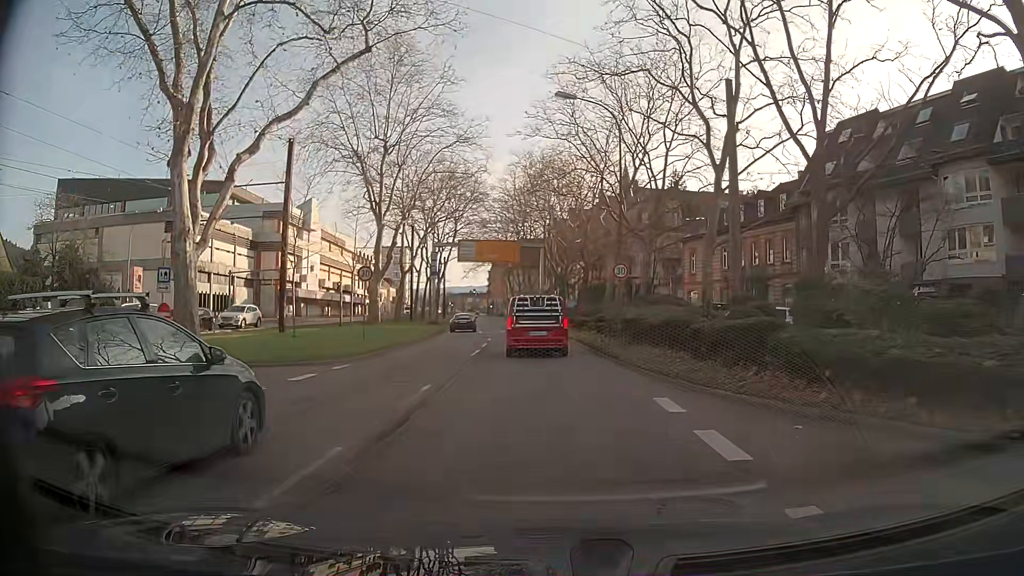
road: primary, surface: asphalt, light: Day
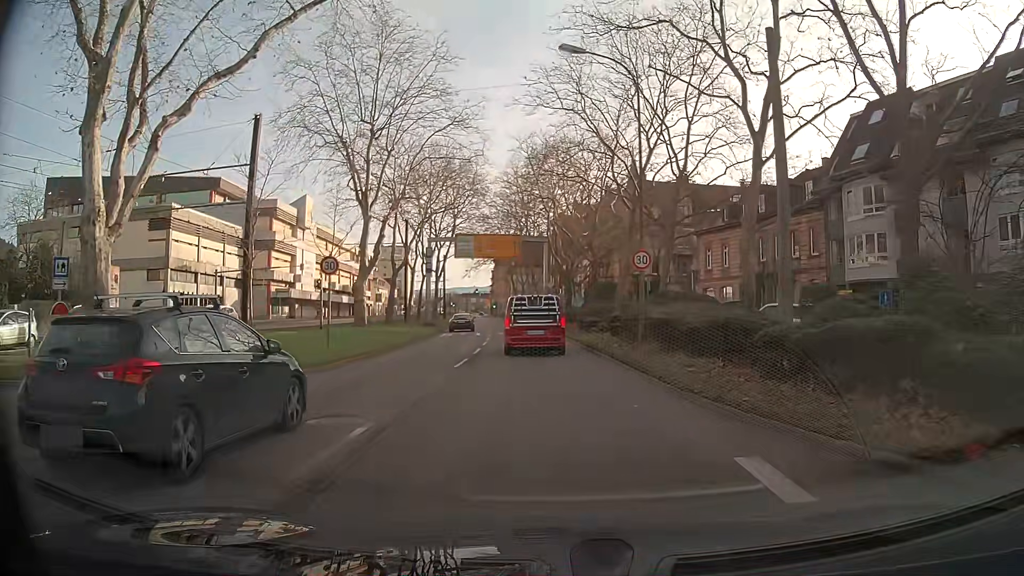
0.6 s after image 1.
(0.0, +4.6) m; -1°
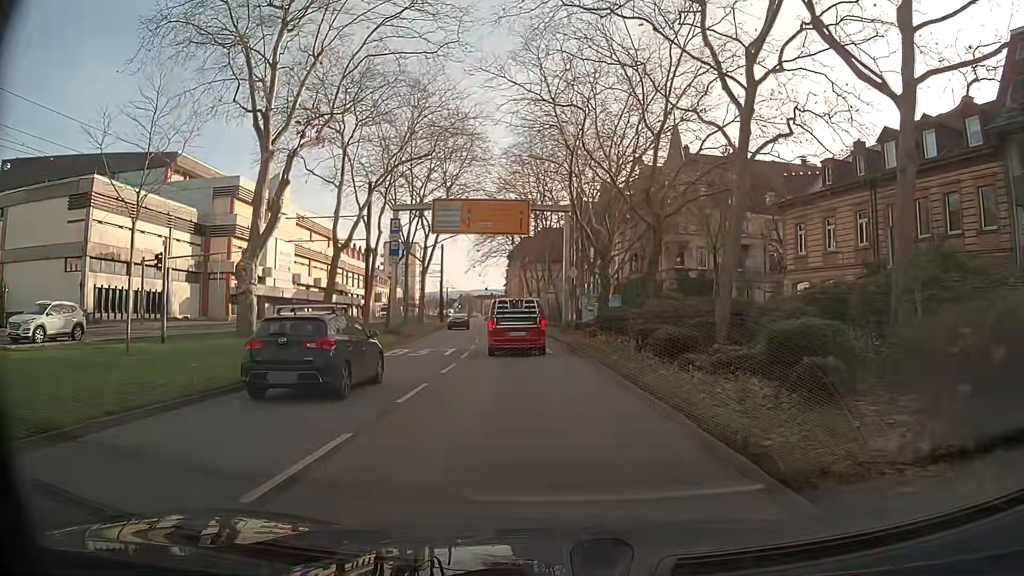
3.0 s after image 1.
(-0.3, +18.1) m; -2°
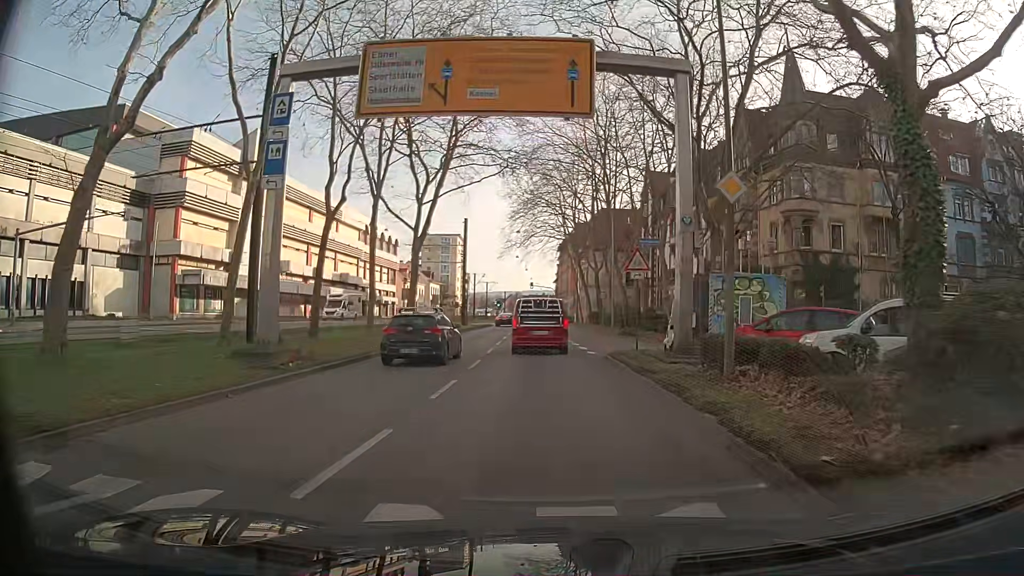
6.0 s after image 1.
(-0.9, +22.6) m; -4°
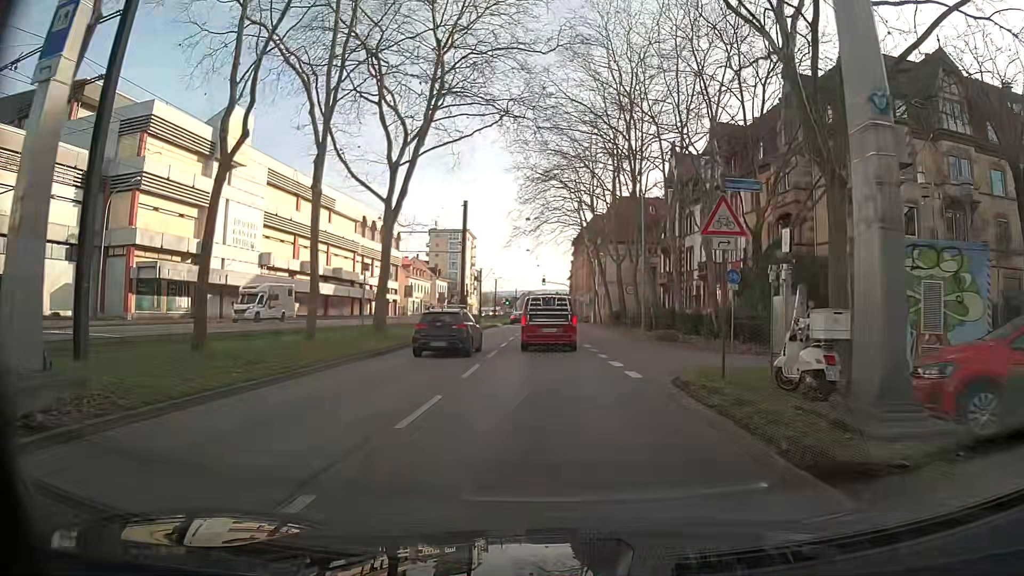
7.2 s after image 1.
(-0.2, +9.0) m; -2°
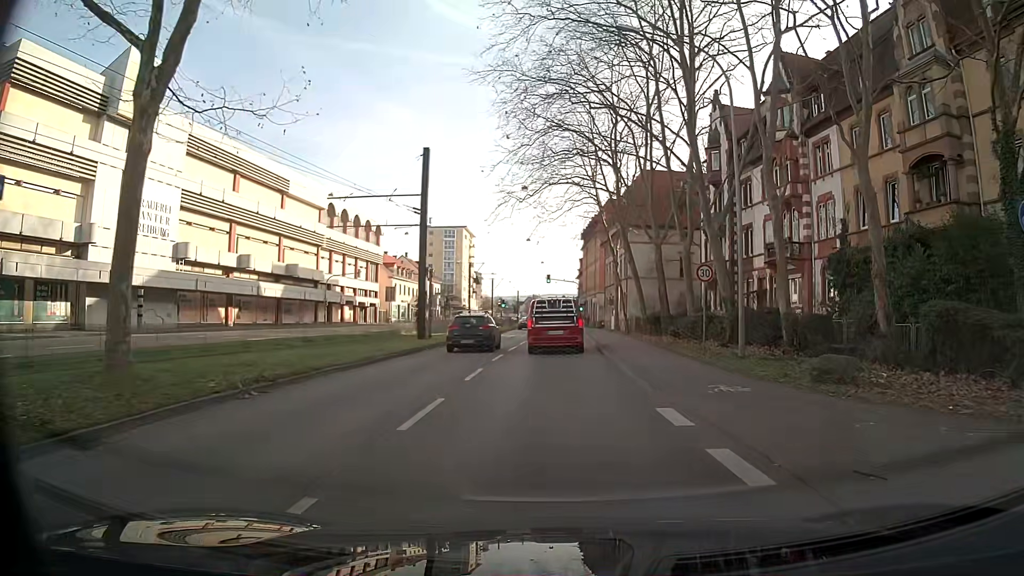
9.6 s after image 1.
(+0.2, +18.0) m; +1°
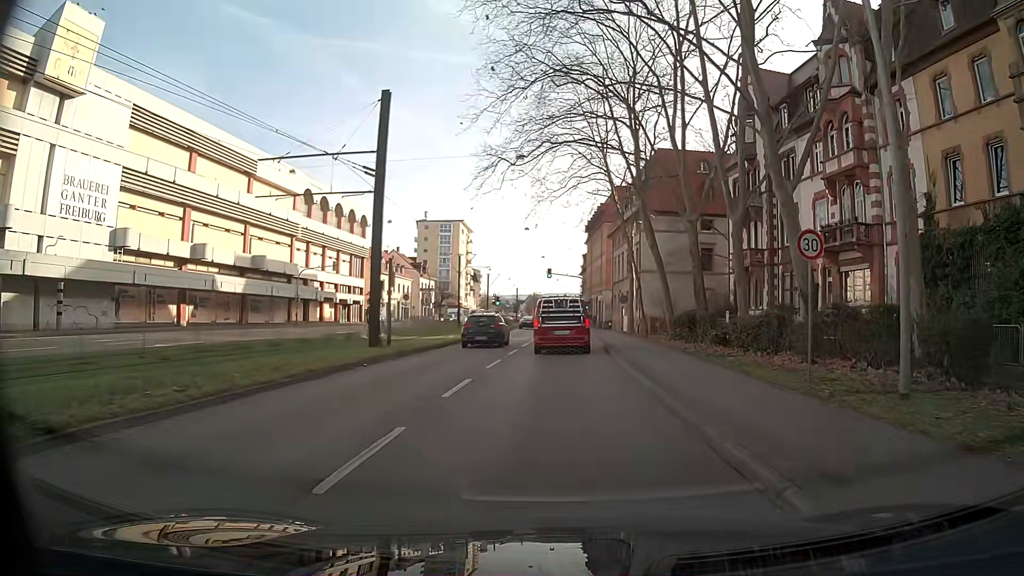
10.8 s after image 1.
(-0.1, +8.9) m; -1°
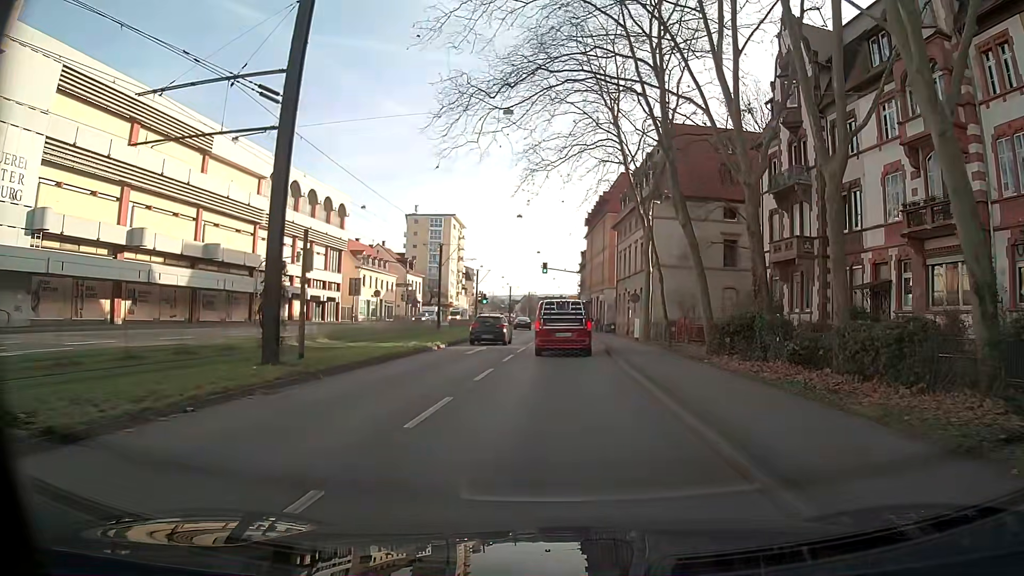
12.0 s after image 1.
(0.0, +8.9) m; 0°
